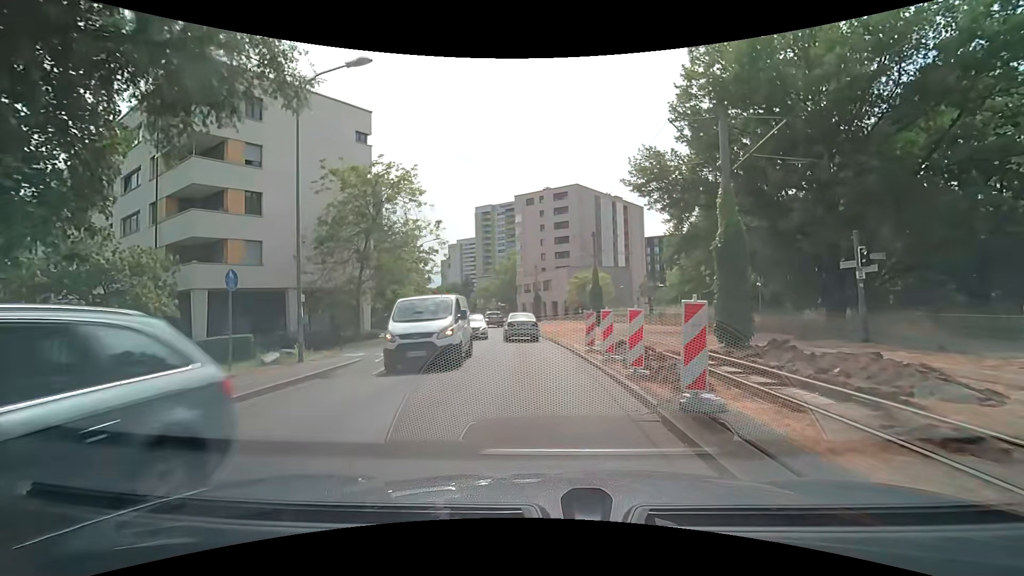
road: residential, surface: asphalt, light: Day
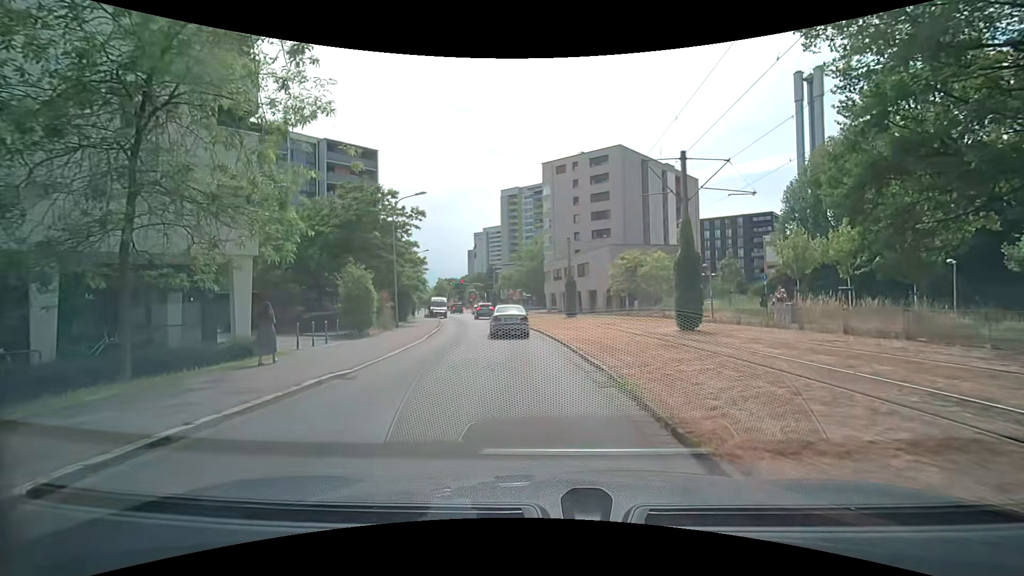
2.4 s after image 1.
(-0.5, +17.6) m; -4°
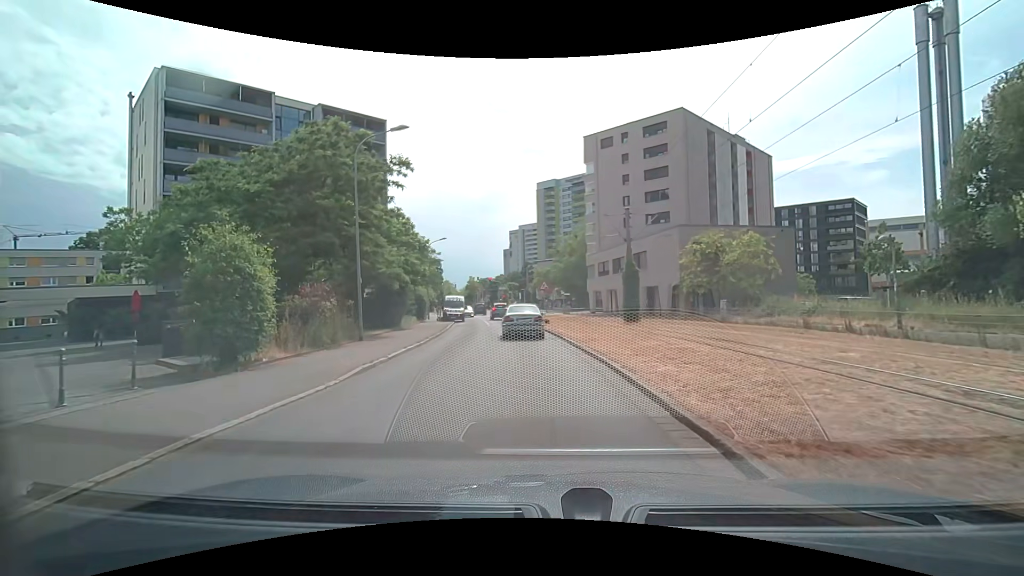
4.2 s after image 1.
(-0.6, +13.2) m; -4°
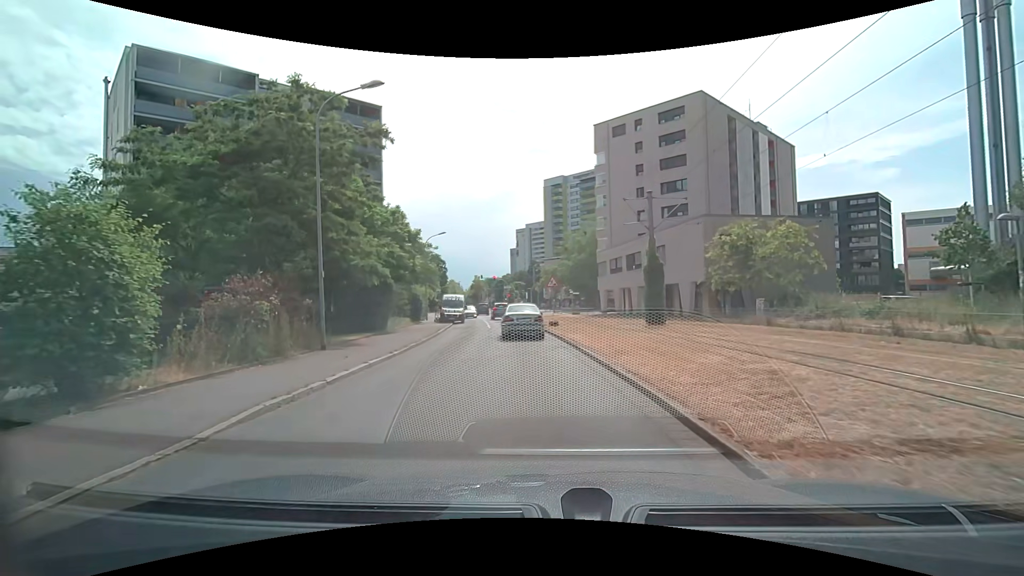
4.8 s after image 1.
(-0.1, +4.4) m; -1°
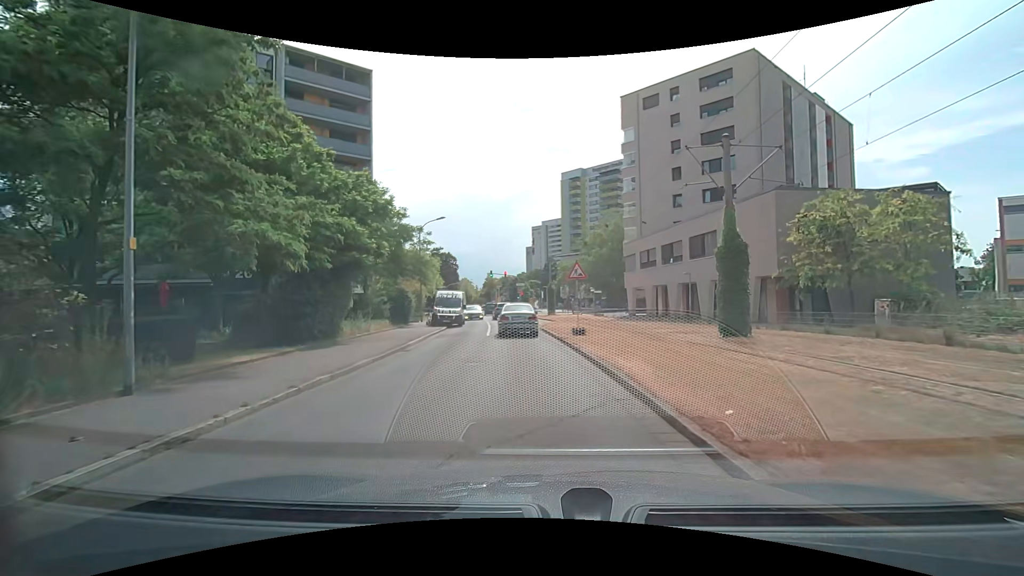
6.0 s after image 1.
(0.0, +8.8) m; -1°
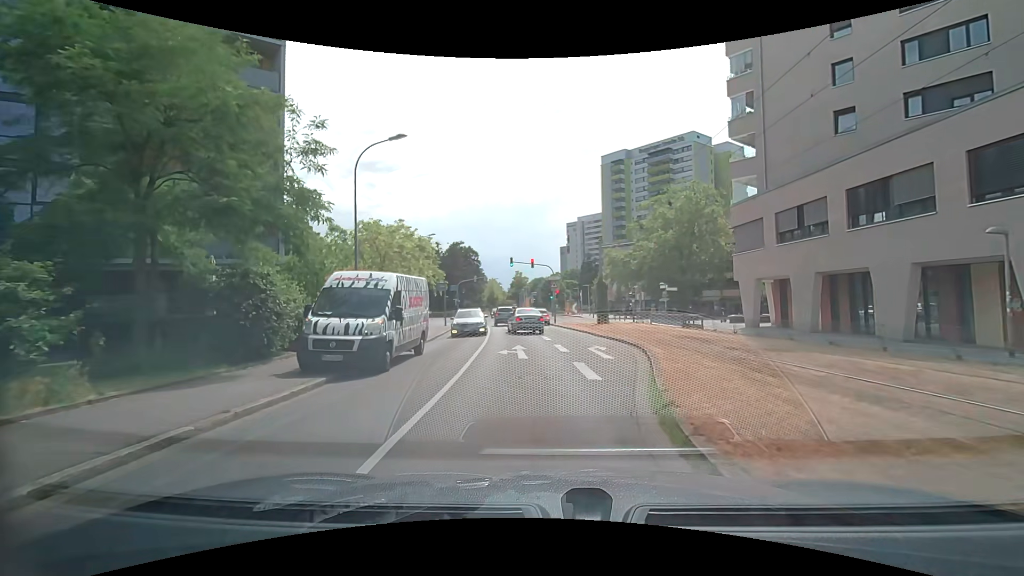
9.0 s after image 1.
(-1.6, +22.4) m; -6°
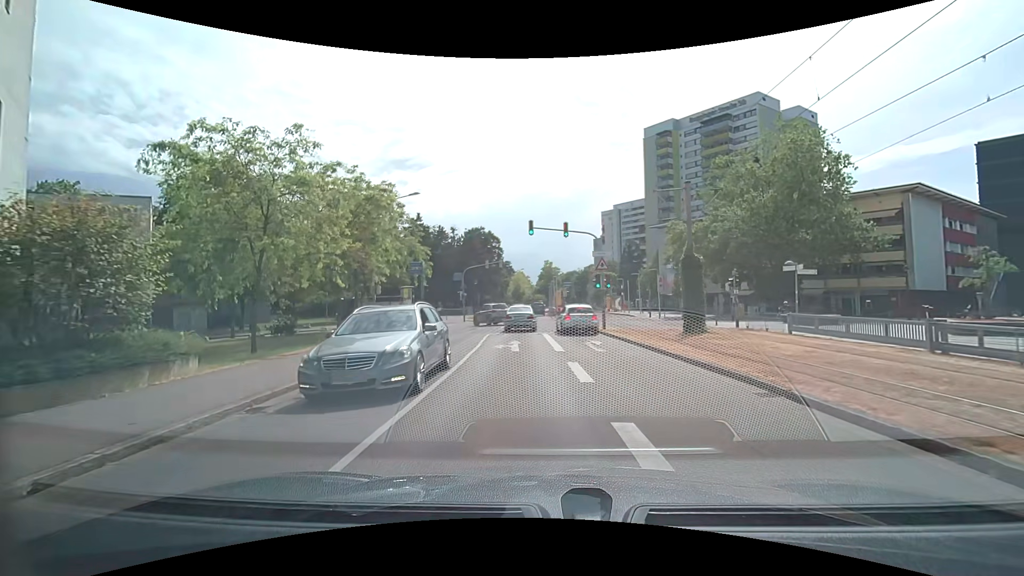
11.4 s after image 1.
(-0.4, +18.4) m; -3°
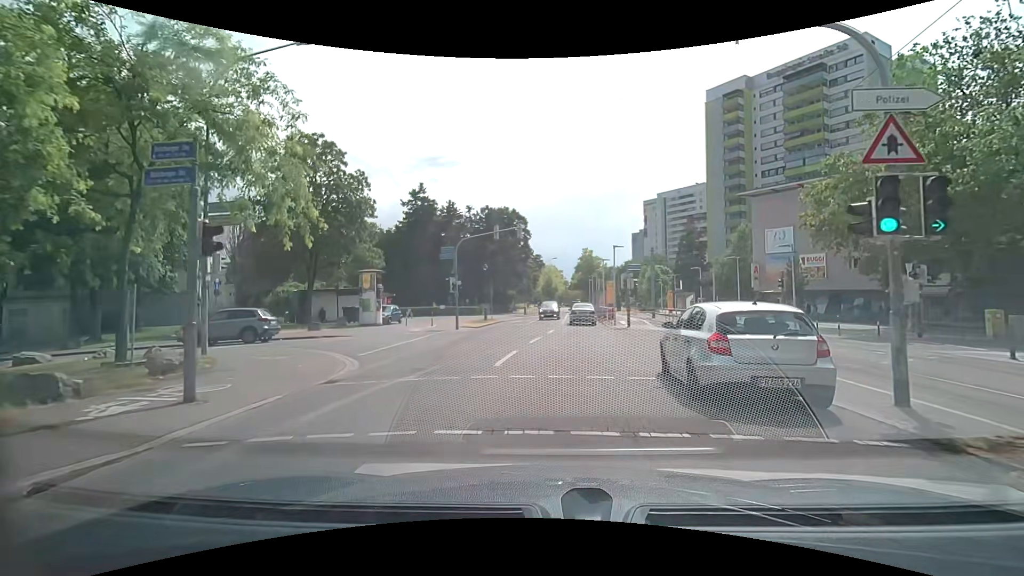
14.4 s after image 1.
(-1.2, +20.8) m; -5°
(0, +10) (-1, +20) (-9, +25) (-18, +23) (-27, +18) (-35, +13) (-43, +7) (-52, +1) (-60, -5) (-68, -11) m
